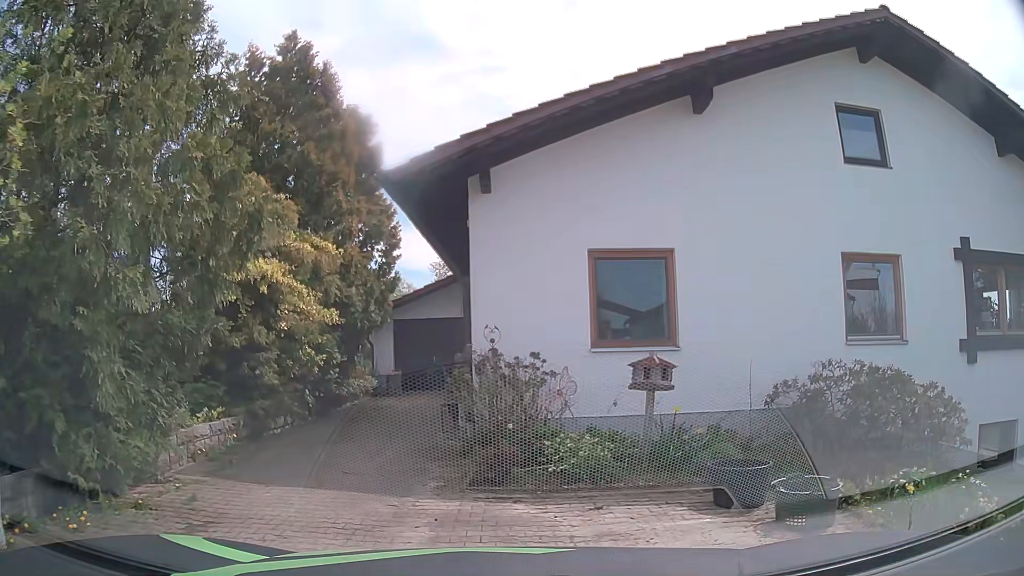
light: Day
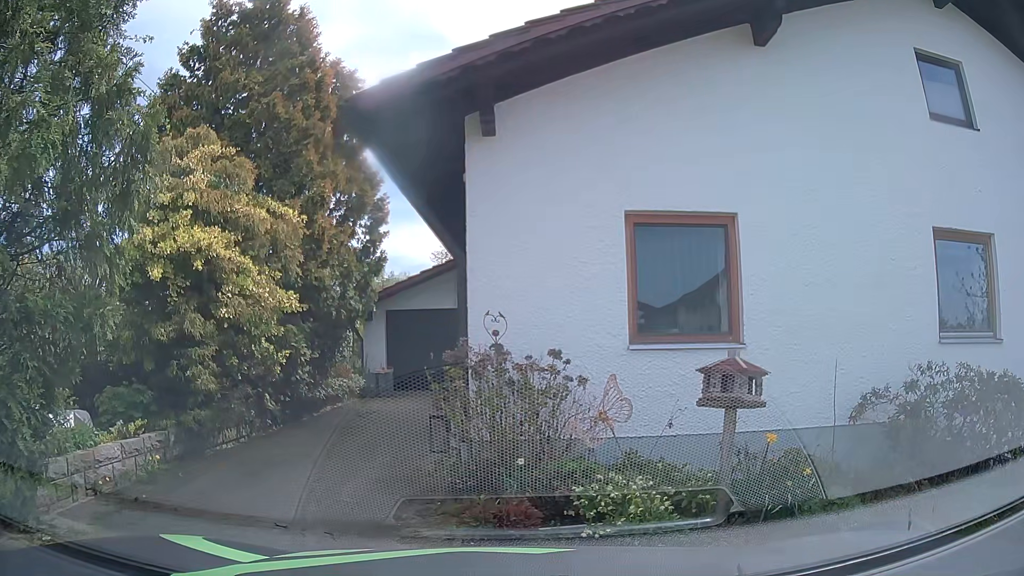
(-0.1, +2.2) m; -1°
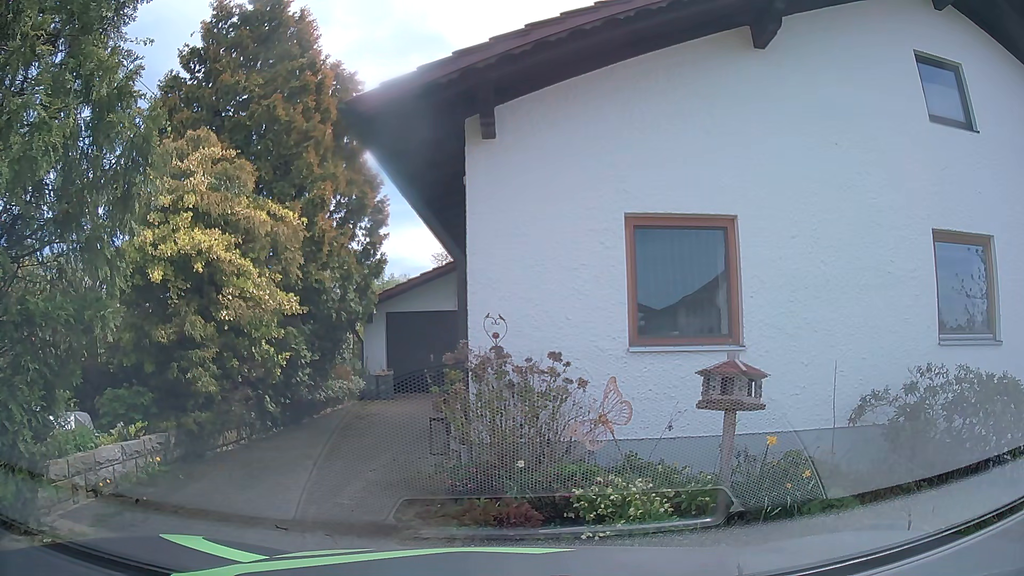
(0.0, +0.1) m; 0°
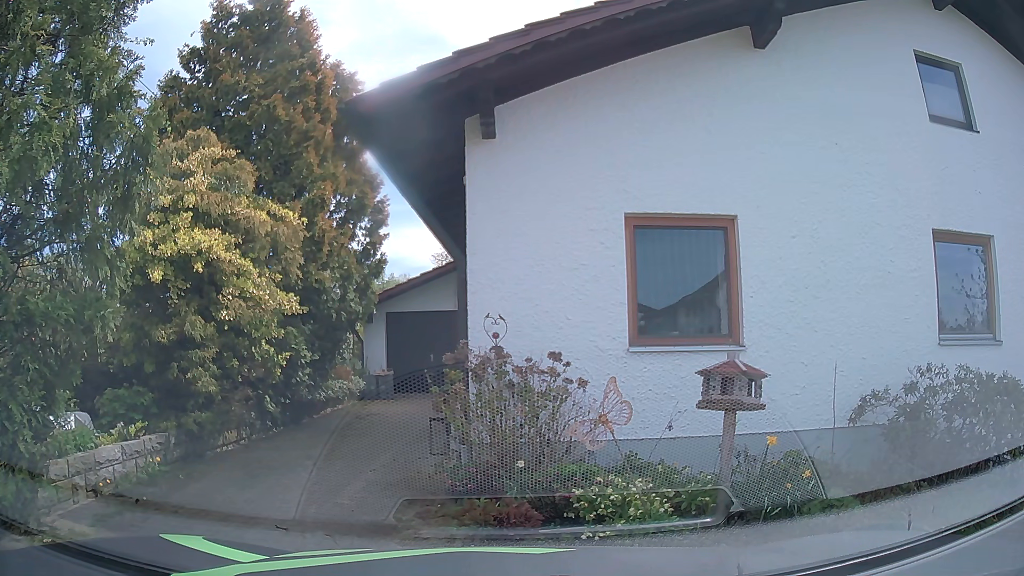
(0.0, 0.0) m; 0°
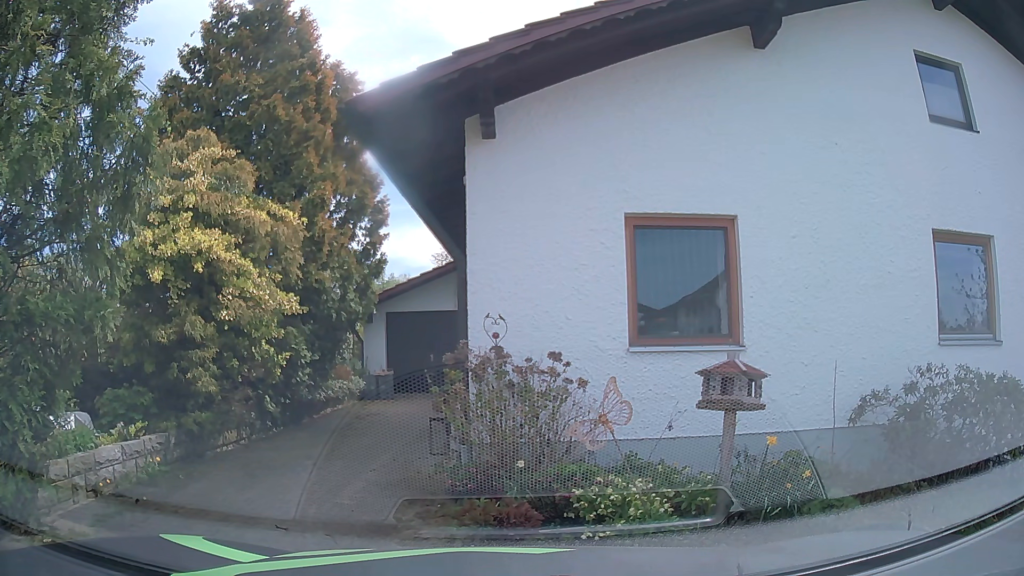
(0.0, 0.0) m; 0°
